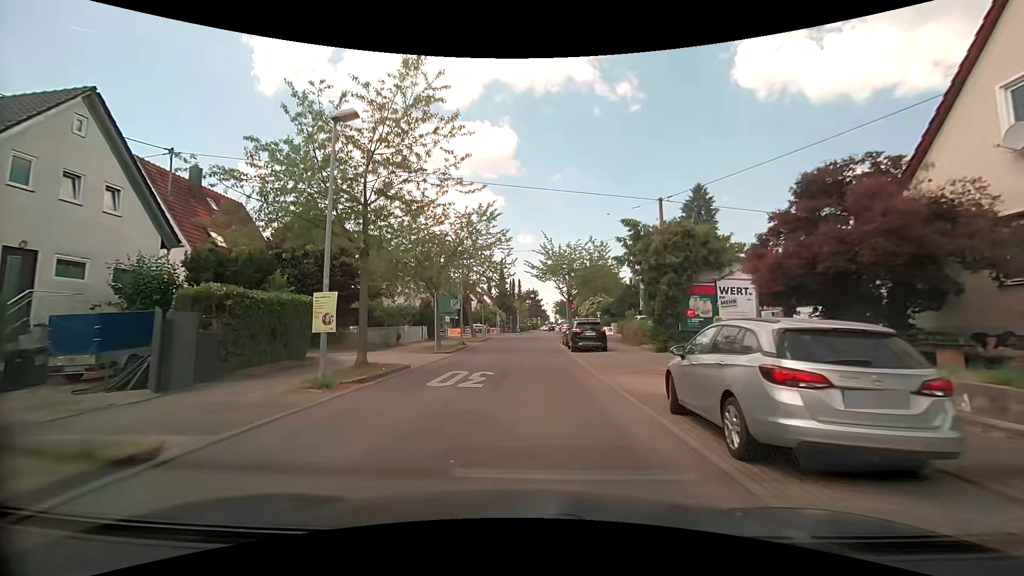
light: Day
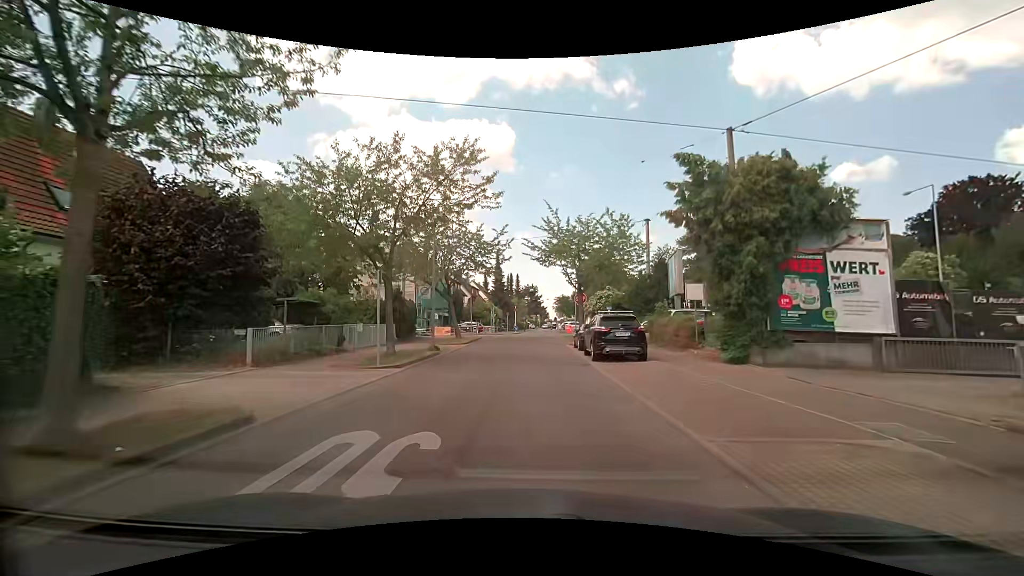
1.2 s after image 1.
(0.0, +9.1) m; 0°
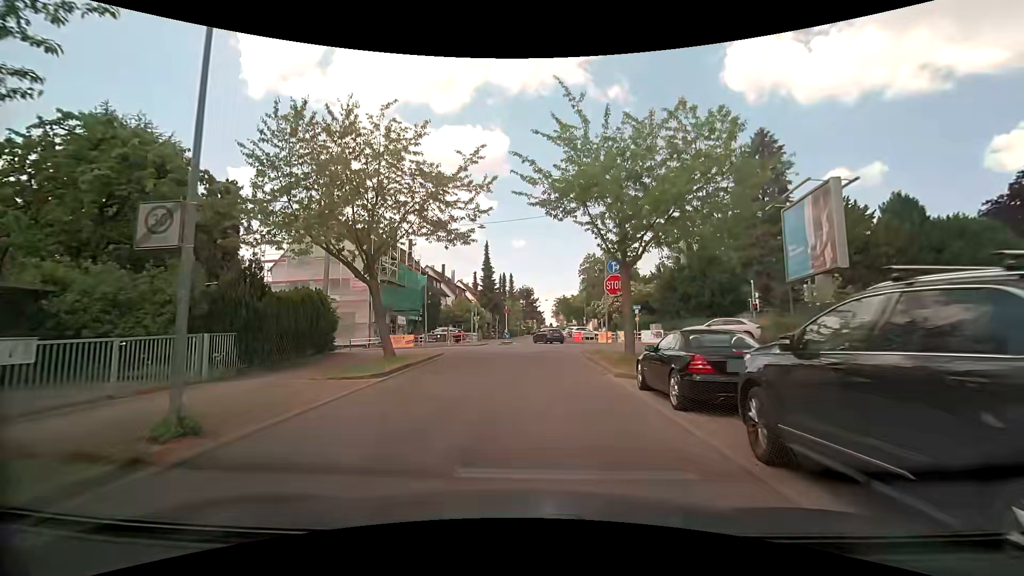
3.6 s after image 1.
(-0.1, +15.8) m; +1°
